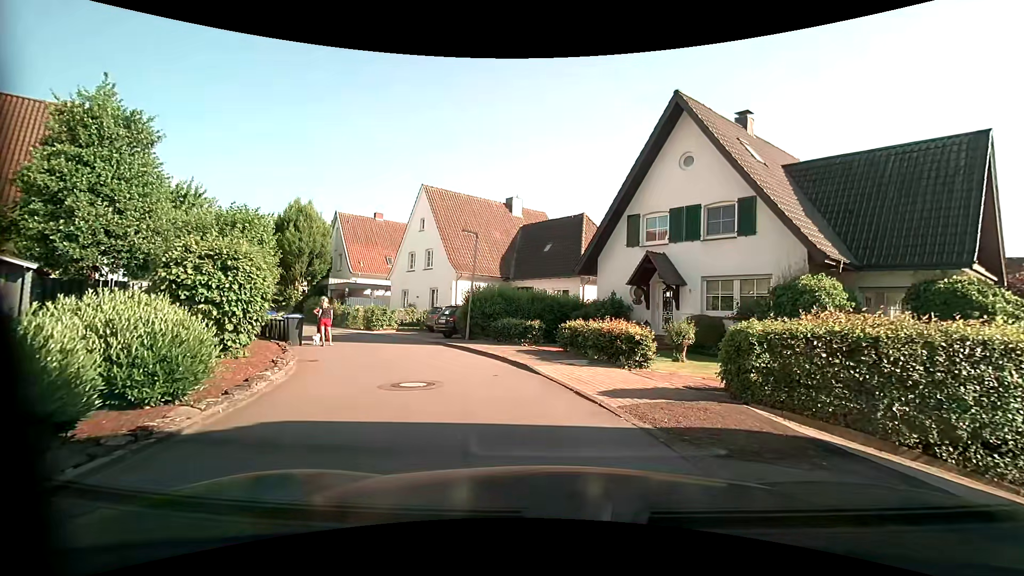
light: Day
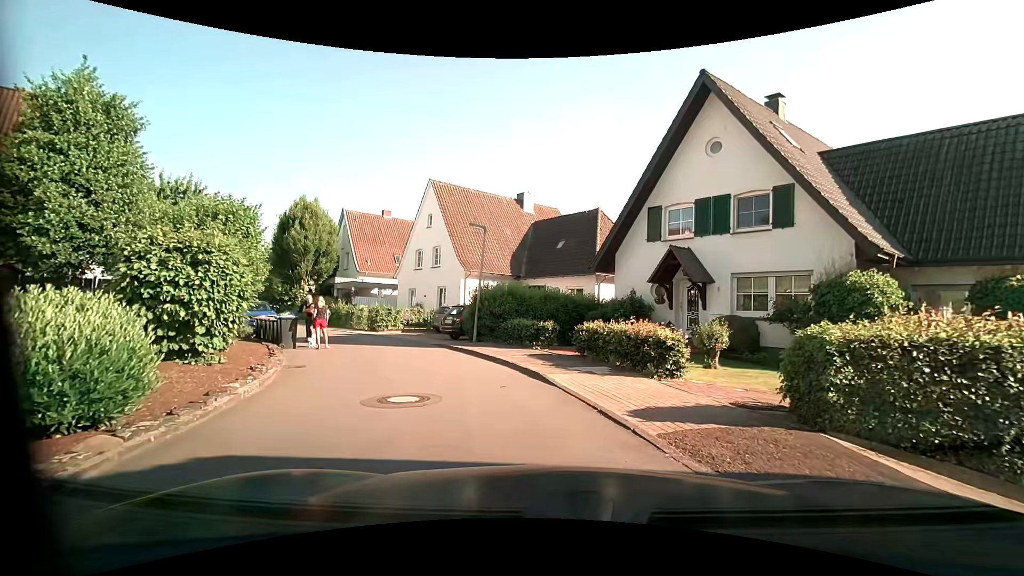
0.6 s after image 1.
(0.0, +1.4) m; -3°
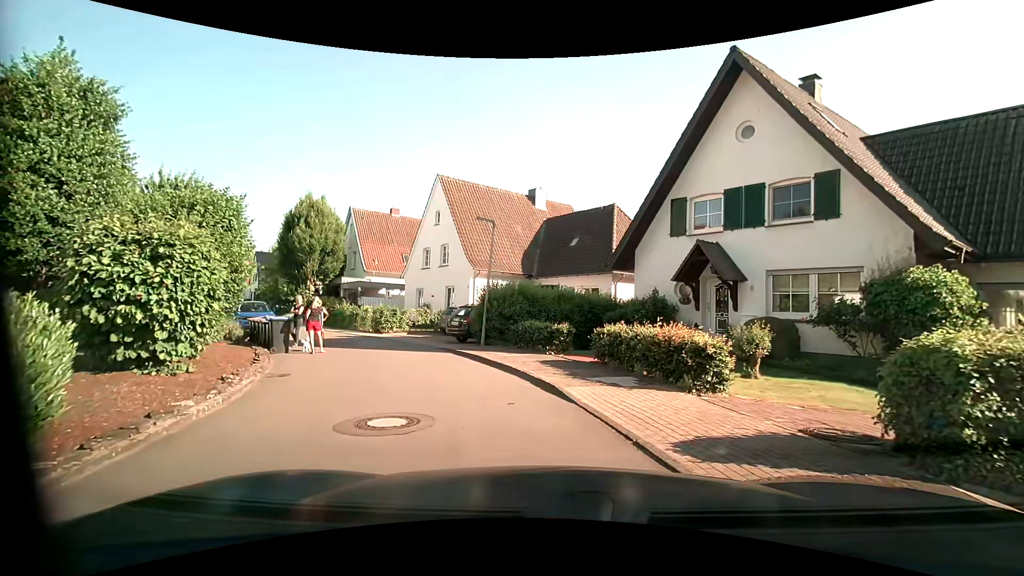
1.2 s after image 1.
(0.0, +1.4) m; 0°
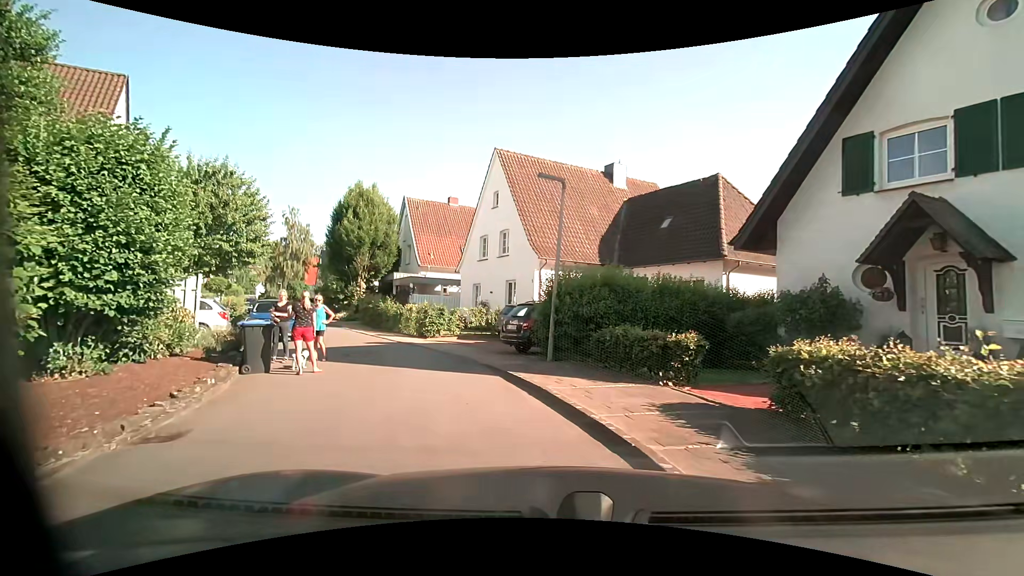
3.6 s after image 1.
(-0.3, +5.3) m; -7°
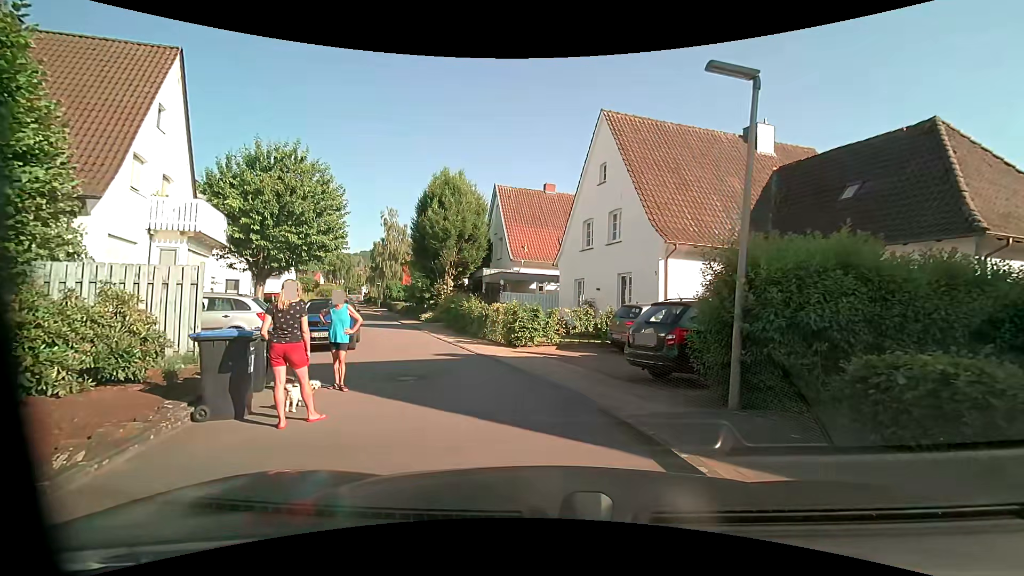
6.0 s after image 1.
(-0.6, +4.9) m; -10°
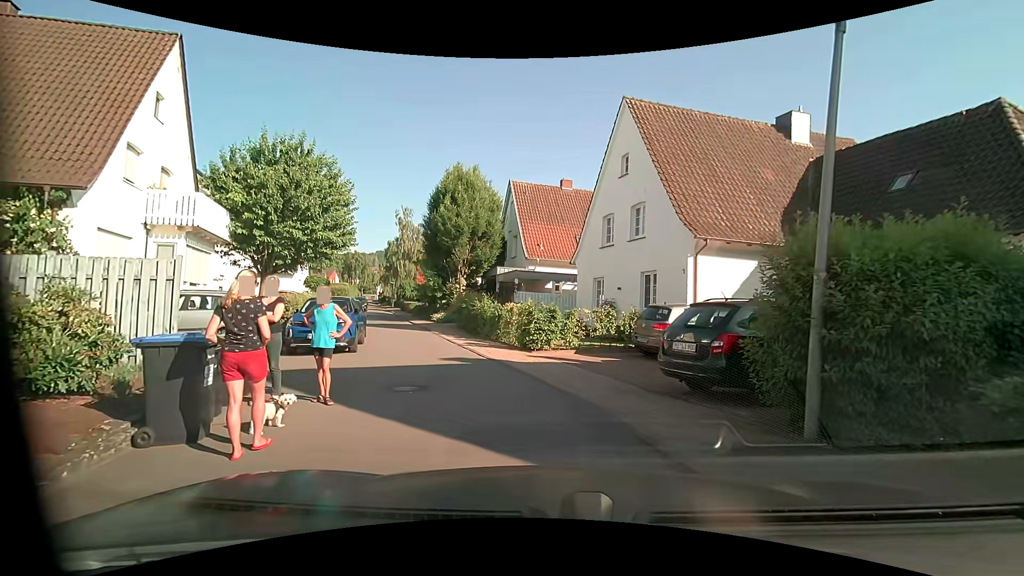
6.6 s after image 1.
(-0.1, +1.2) m; -4°
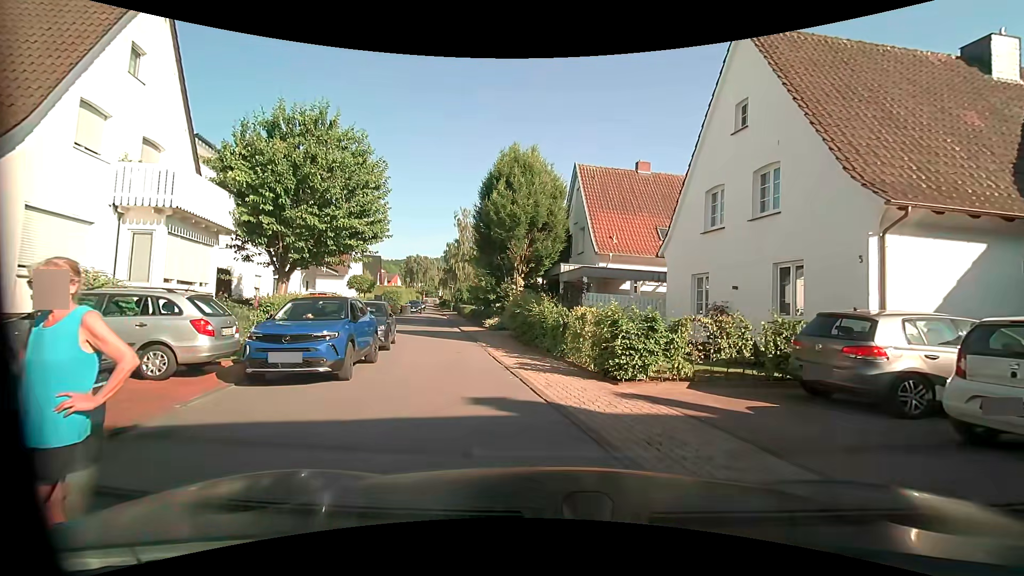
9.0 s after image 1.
(-0.3, +5.0) m; -7°
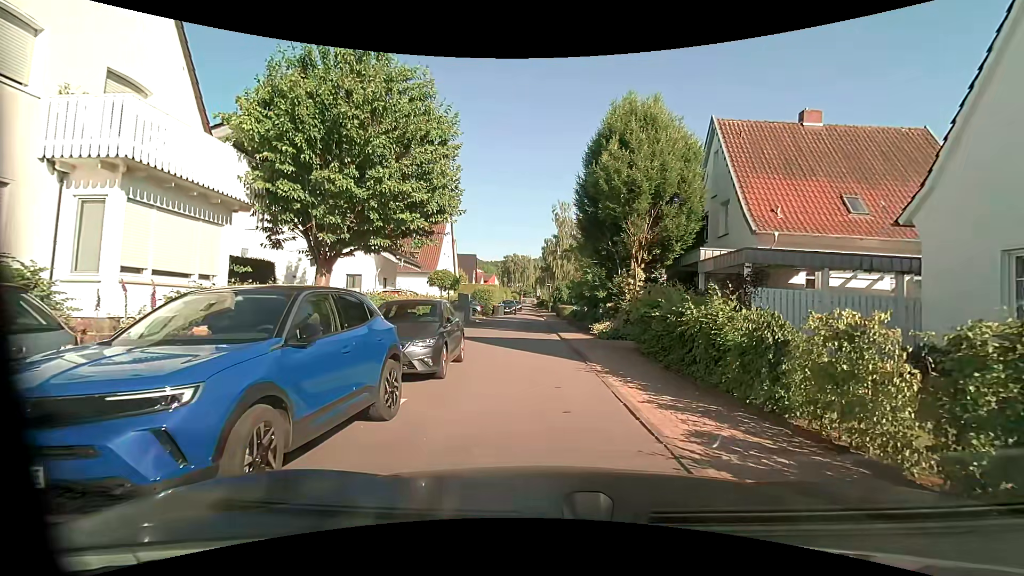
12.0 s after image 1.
(-0.7, +6.1) m; -9°
